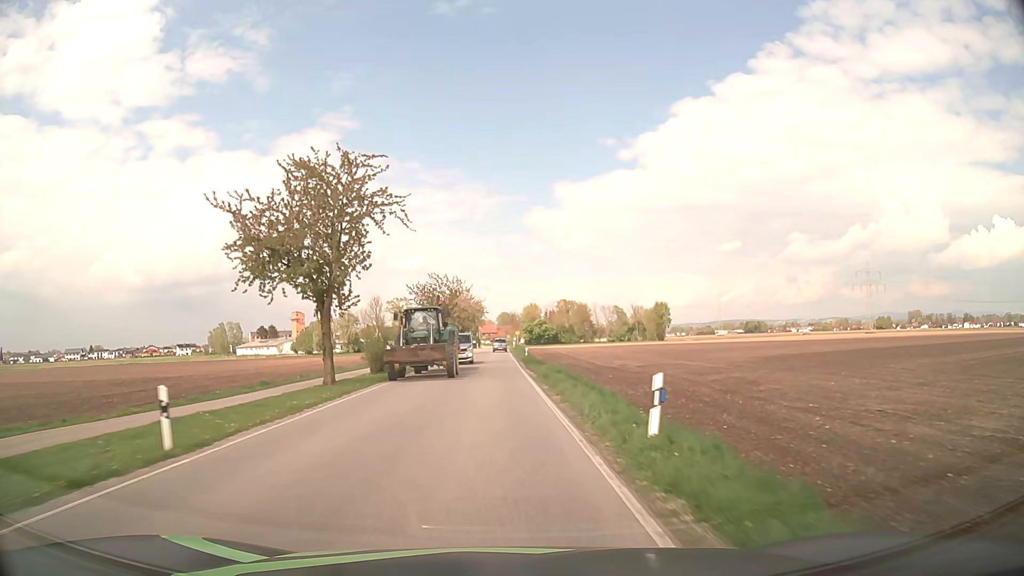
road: secondary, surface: asphalt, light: Day
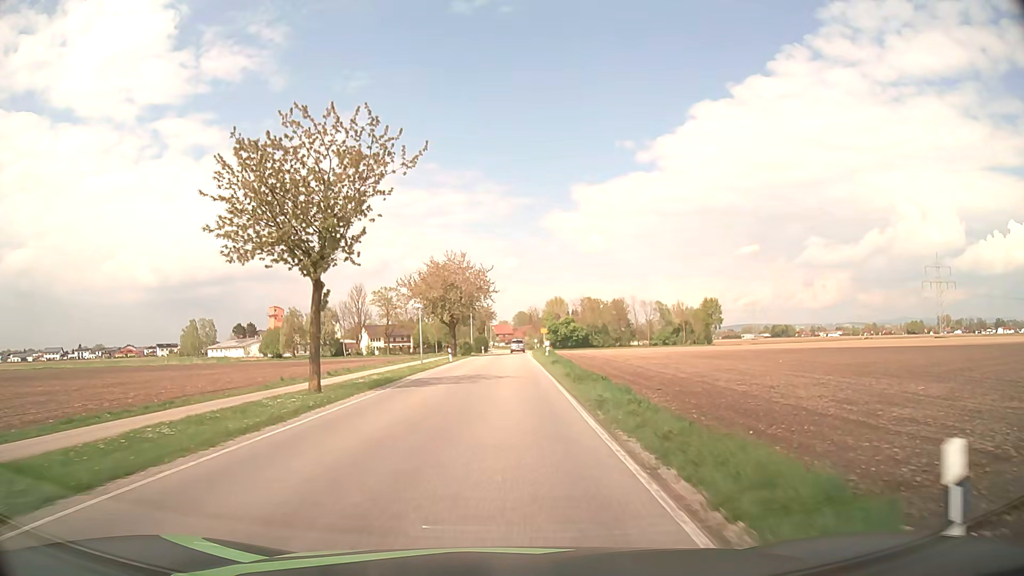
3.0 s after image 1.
(-0.7, +51.4) m; -1°
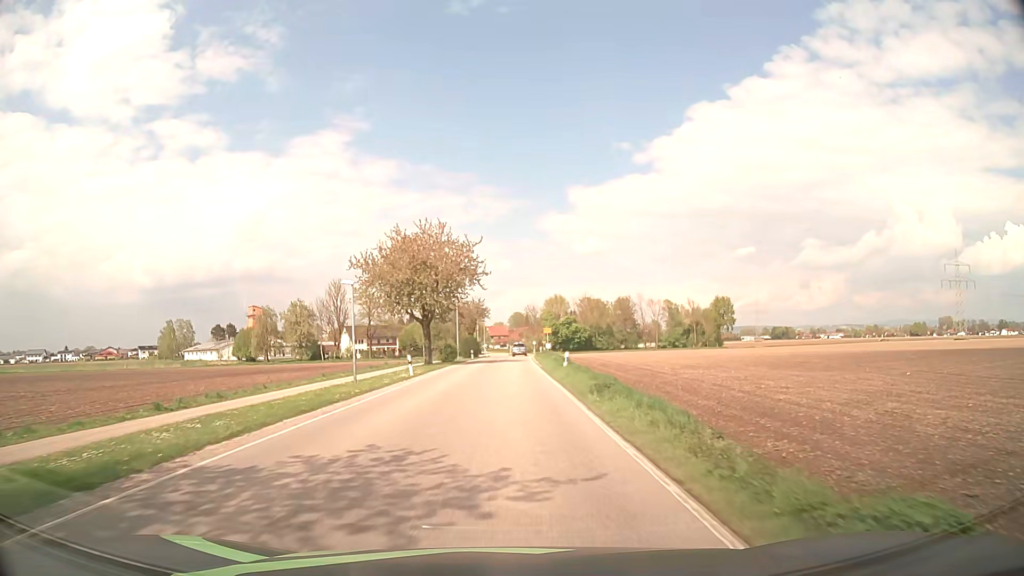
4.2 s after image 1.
(+0.1, +18.6) m; 0°
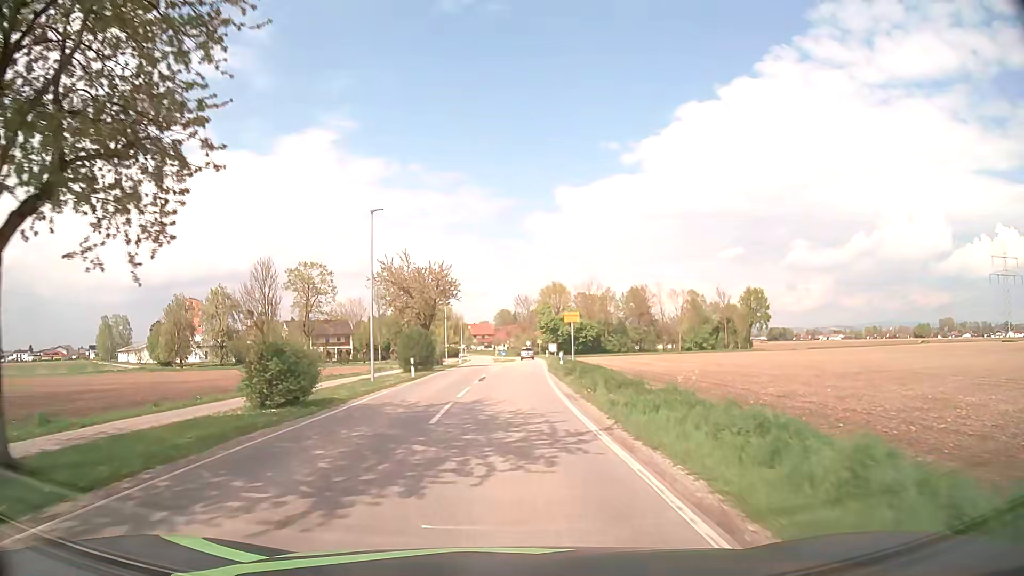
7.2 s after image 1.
(+0.3, +42.2) m; +1°
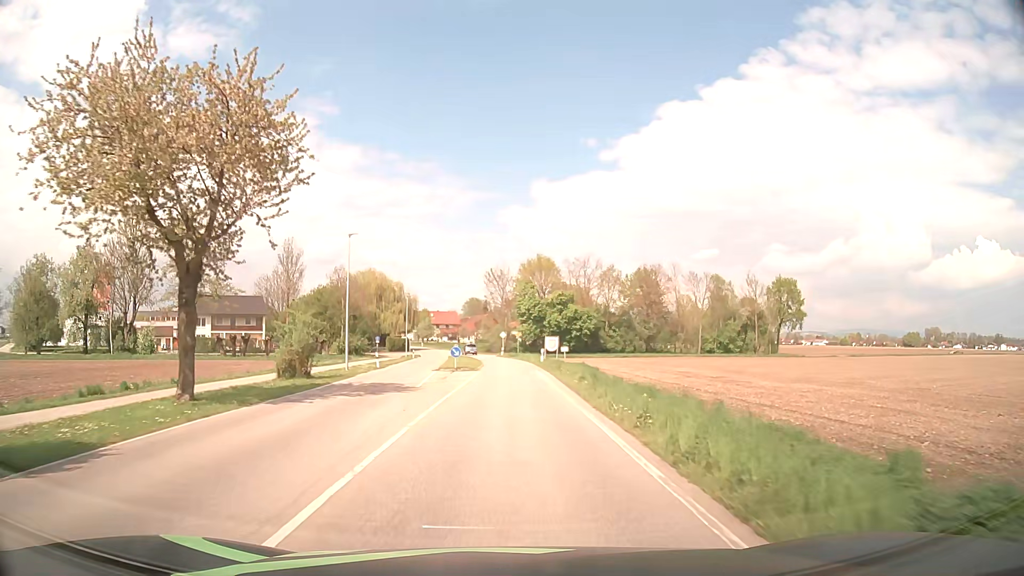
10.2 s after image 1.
(+0.6, +39.3) m; +2°
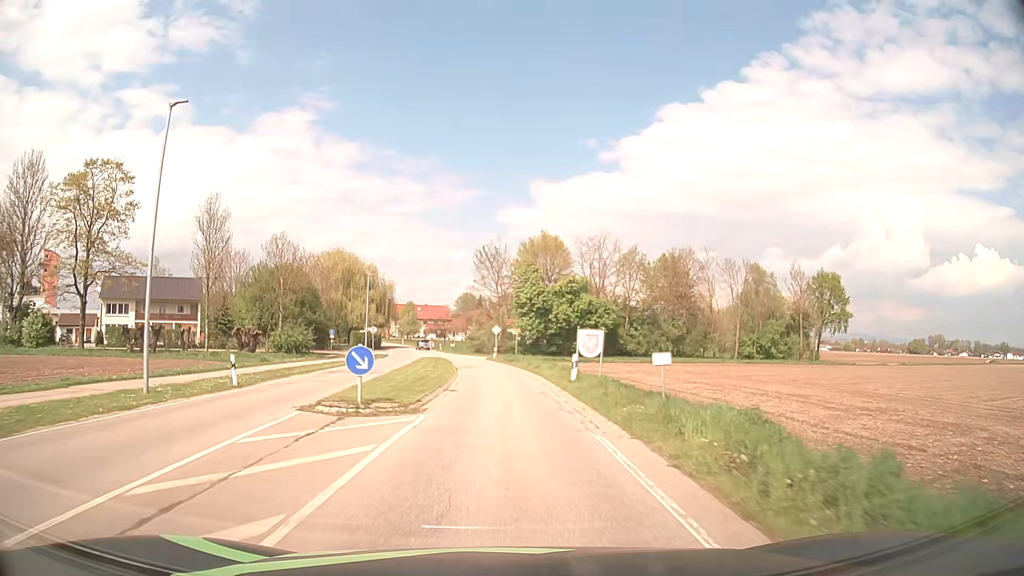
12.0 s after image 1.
(+0.2, +23.2) m; 0°
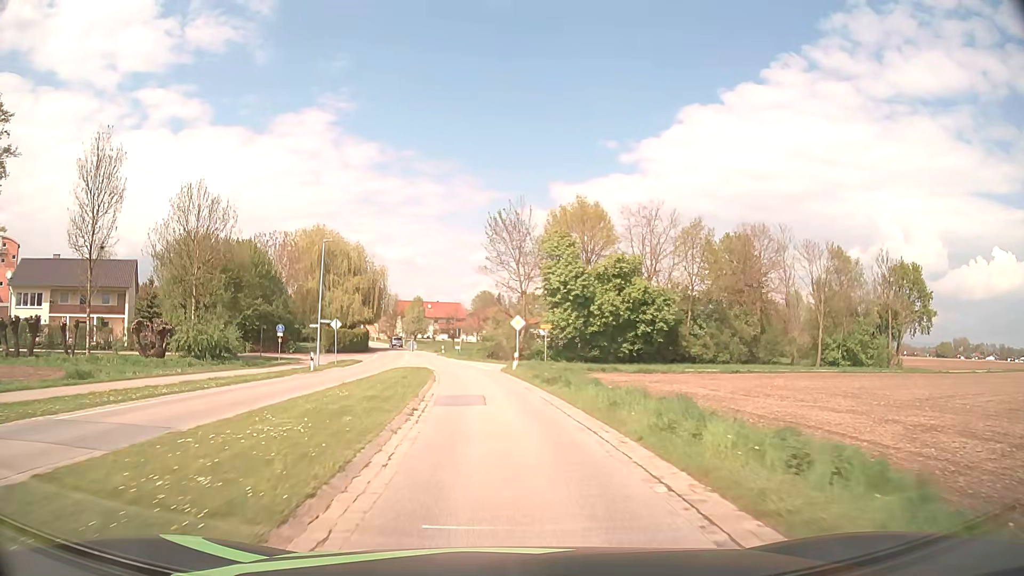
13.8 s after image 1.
(-0.3, +23.0) m; -2°
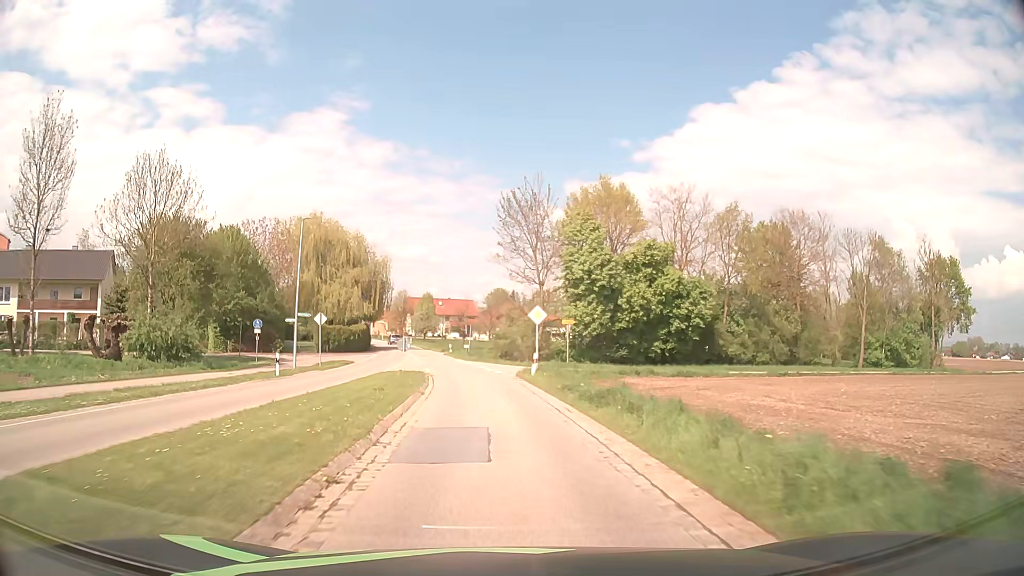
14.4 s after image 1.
(-0.1, +7.6) m; -1°
(0, +10) (-1, +20) (-2, +30) (-3, +40) (-5, +50) (-7, +59) (-9, +69) (-11, +79) (-13, +89) (-16, +98) m
